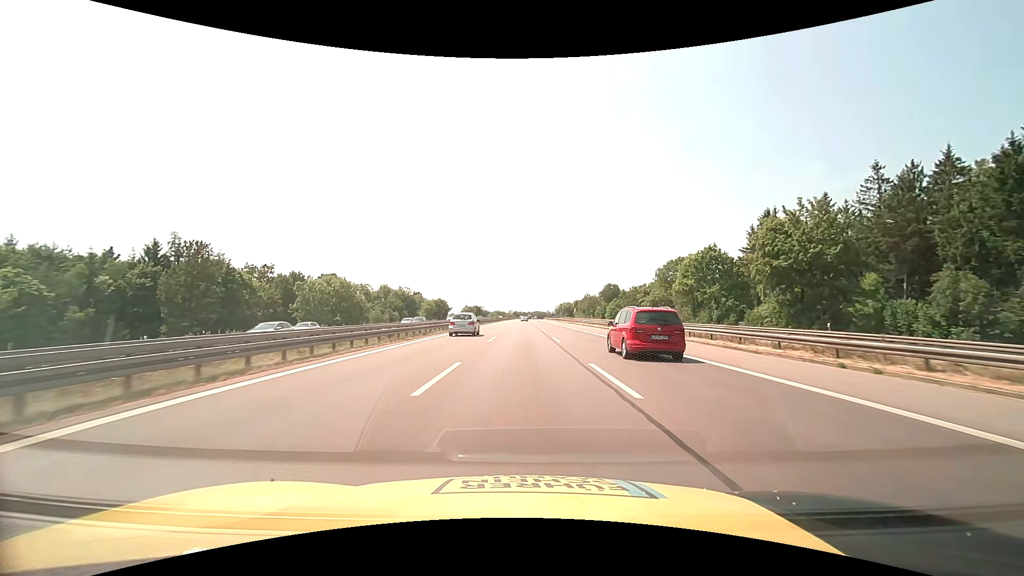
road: motorway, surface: asphalt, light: Day
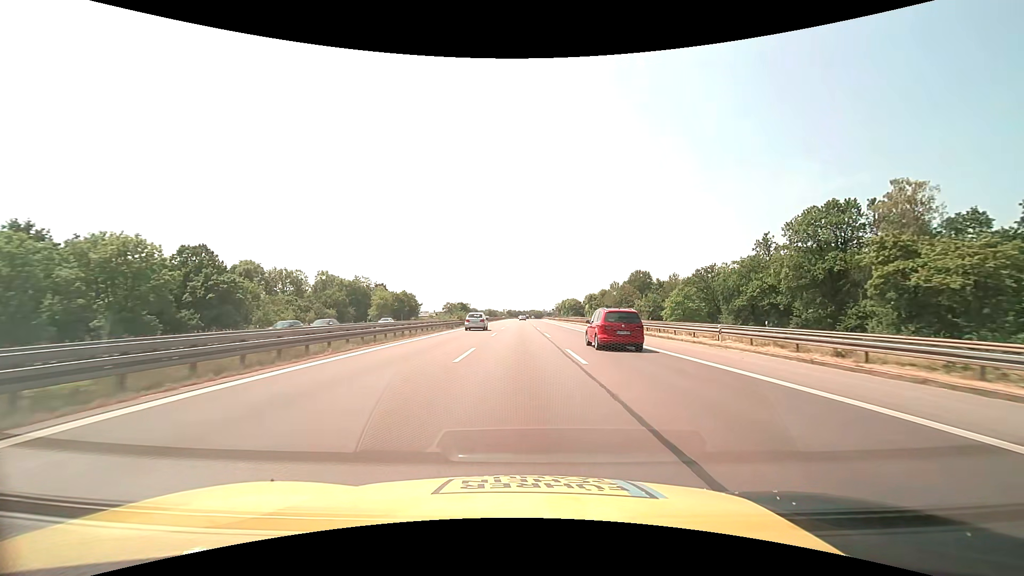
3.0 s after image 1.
(-0.2, +66.3) m; 0°
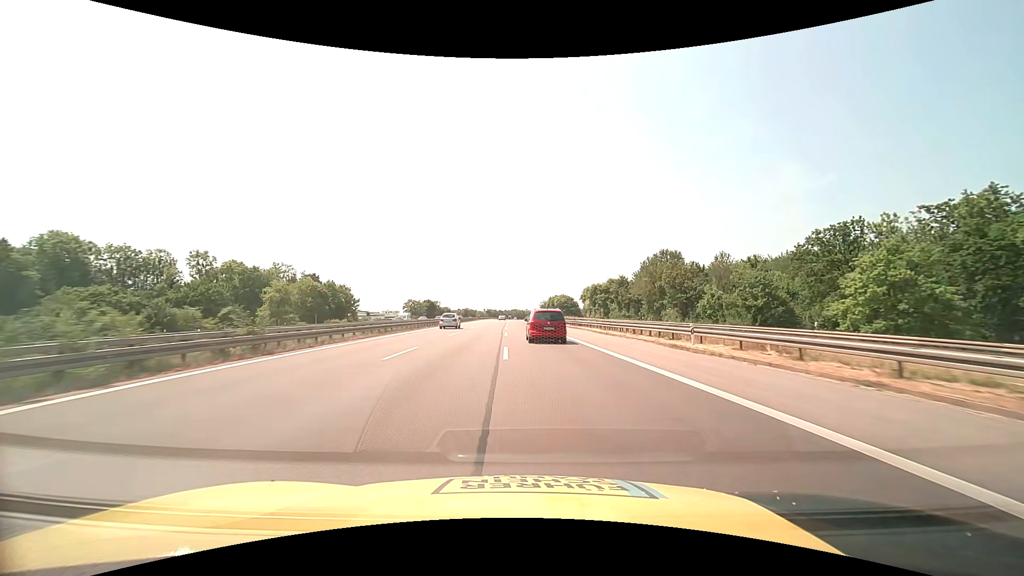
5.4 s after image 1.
(+1.6, +53.0) m; +2°
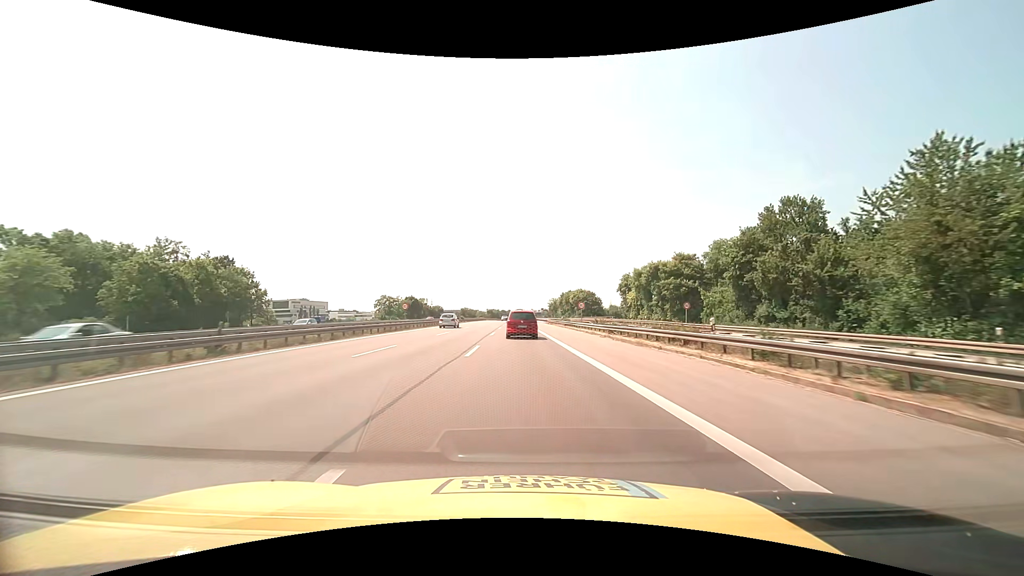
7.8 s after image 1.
(-0.2, +53.0) m; -1°
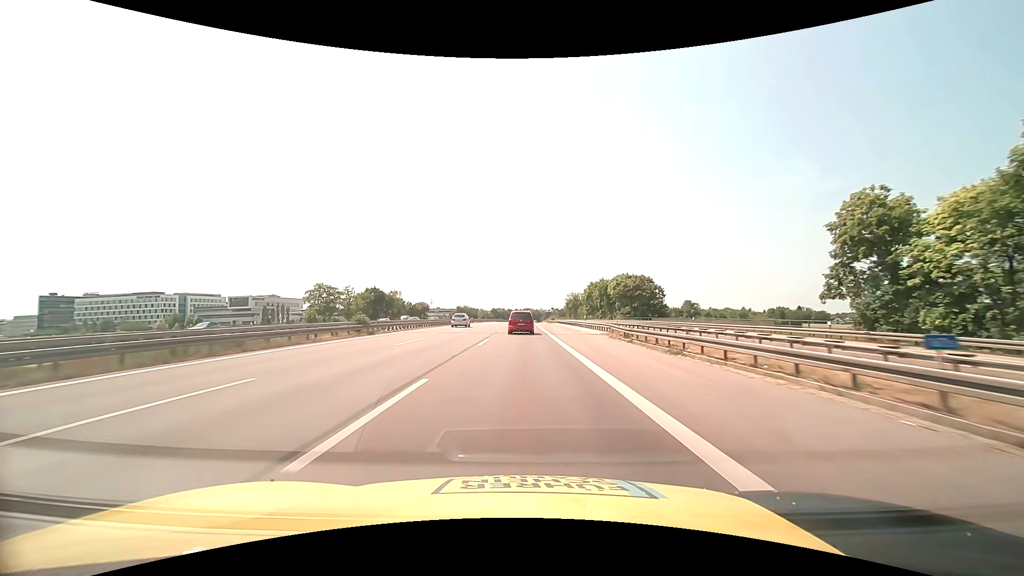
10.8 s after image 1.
(-0.7, +66.2) m; -1°
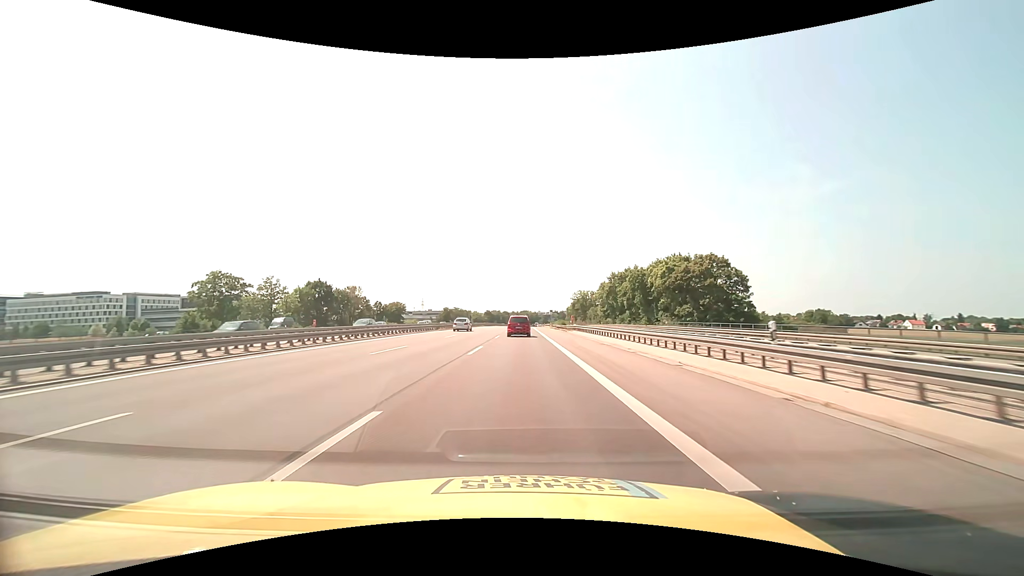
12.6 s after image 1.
(0.0, +39.7) m; 0°
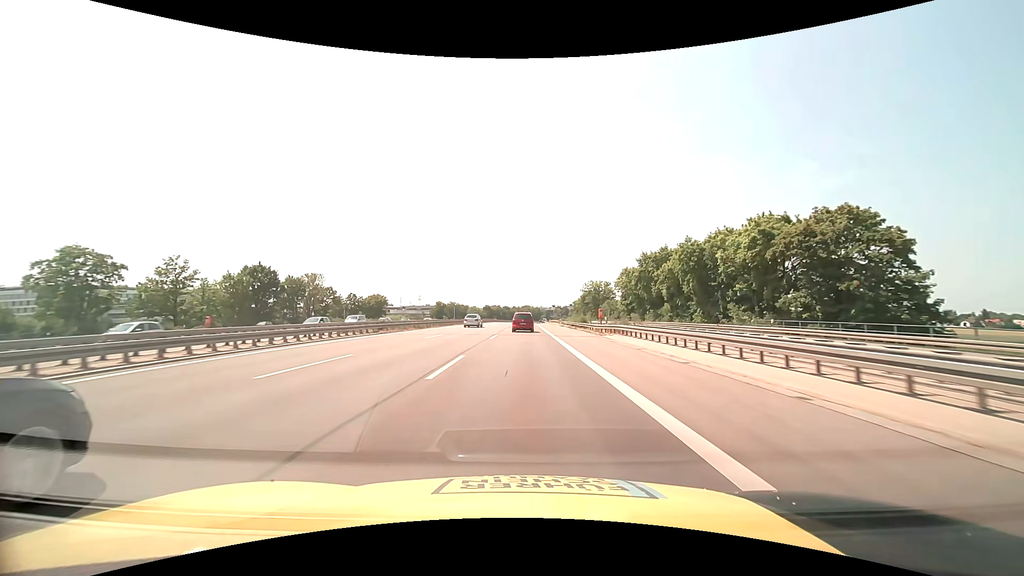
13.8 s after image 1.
(0.0, +26.4) m; 0°
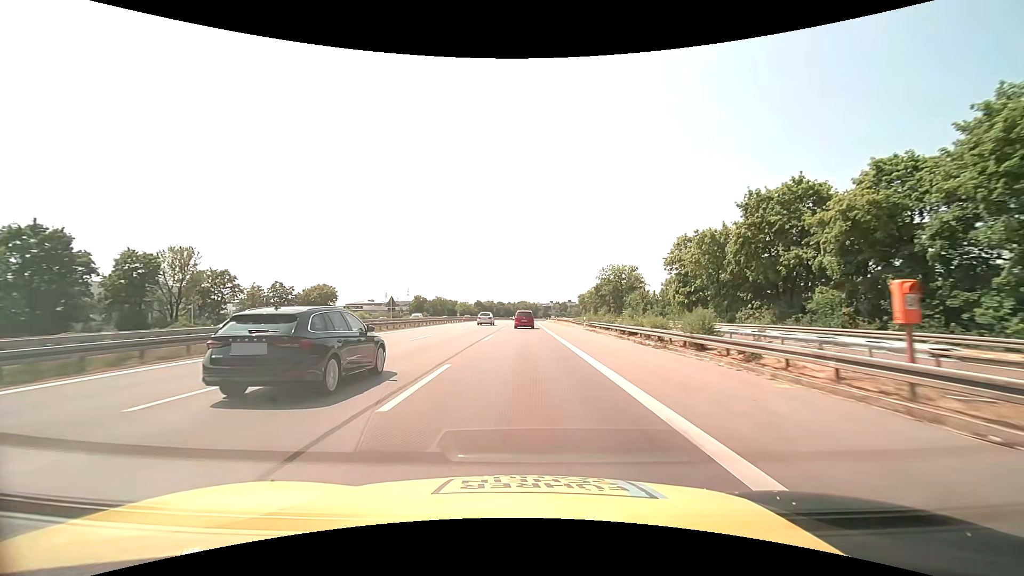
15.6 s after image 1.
(+0.1, +39.7) m; 0°
(0, +10) (0, +20) (0, +30) (0, +40) (0, +50) (0, +60) (0, +70) (0, +80) (+1, +90) (+1, +100) m
